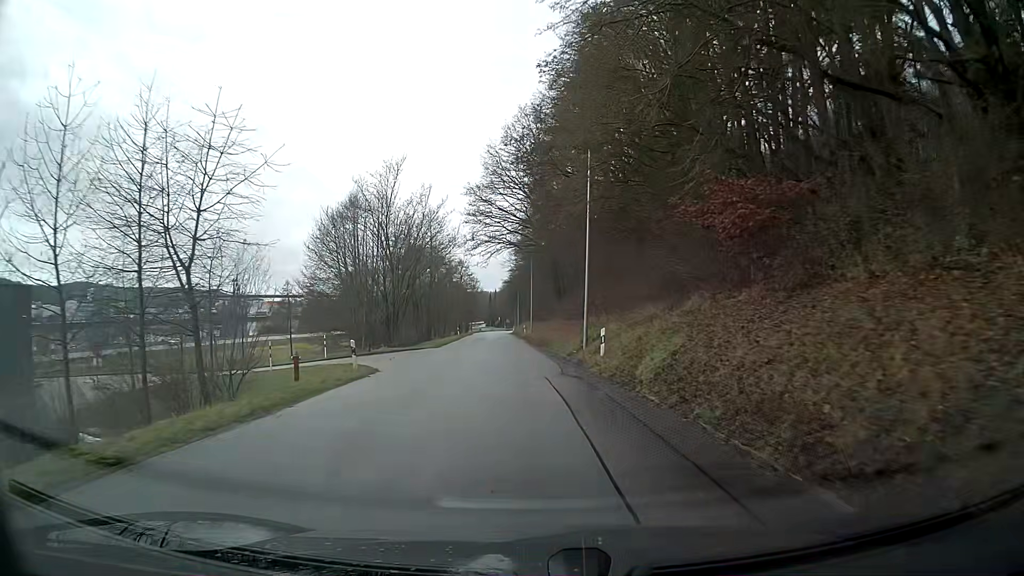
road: tertiary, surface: asphalt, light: Day
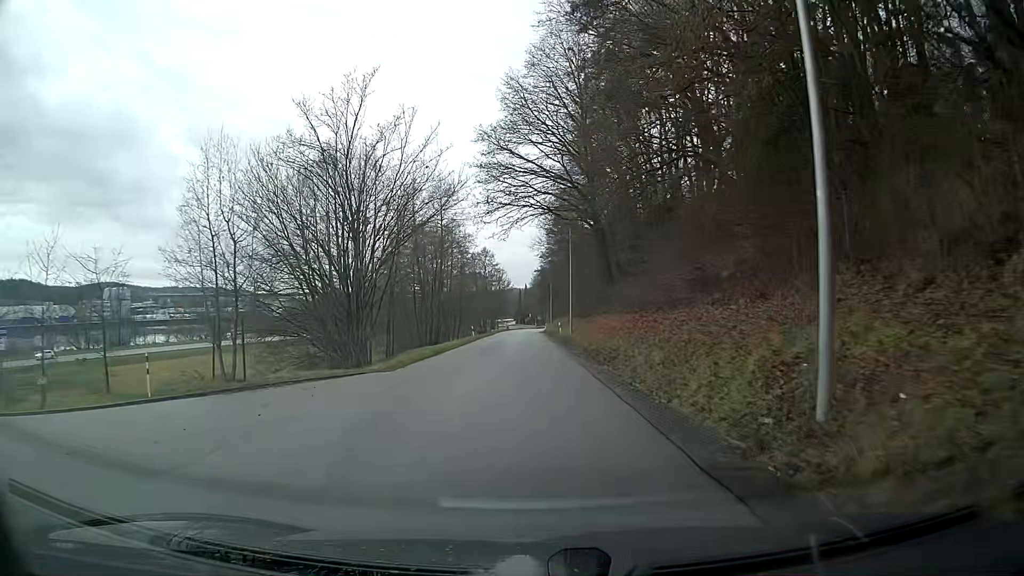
(-0.5, +19.4) m; -2°
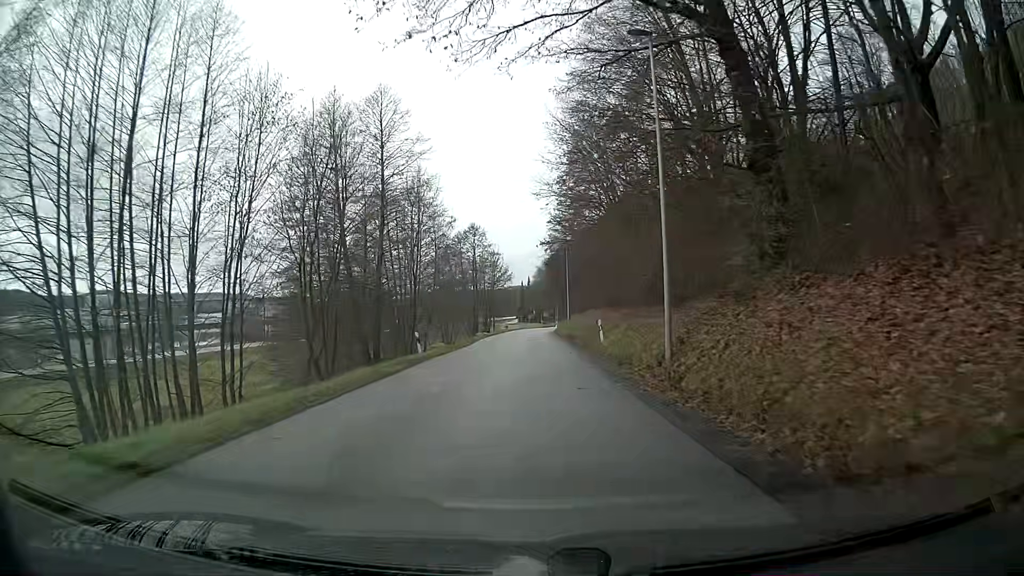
(-0.3, +32.3) m; 0°
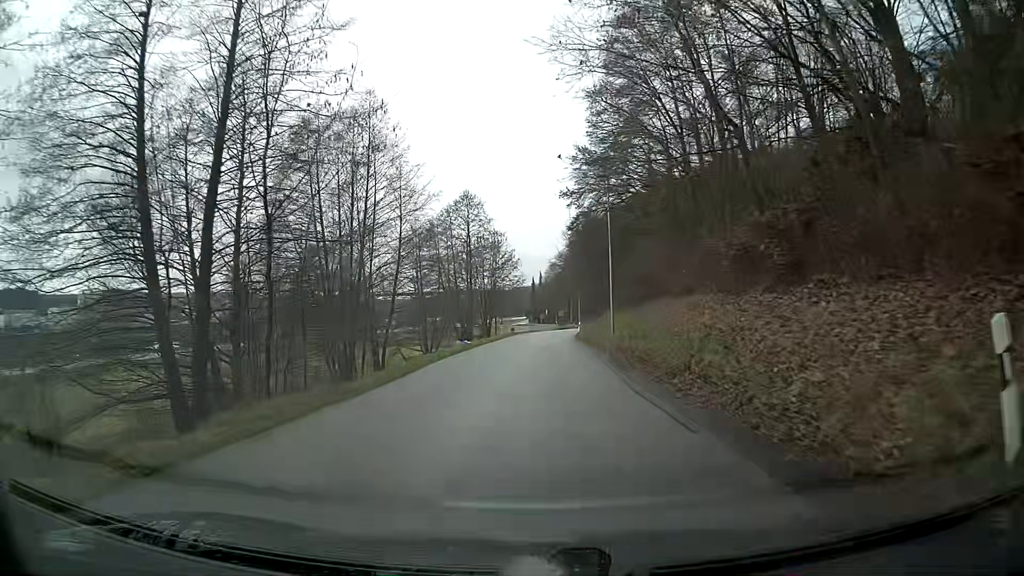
(-0.2, +25.6) m; -1°
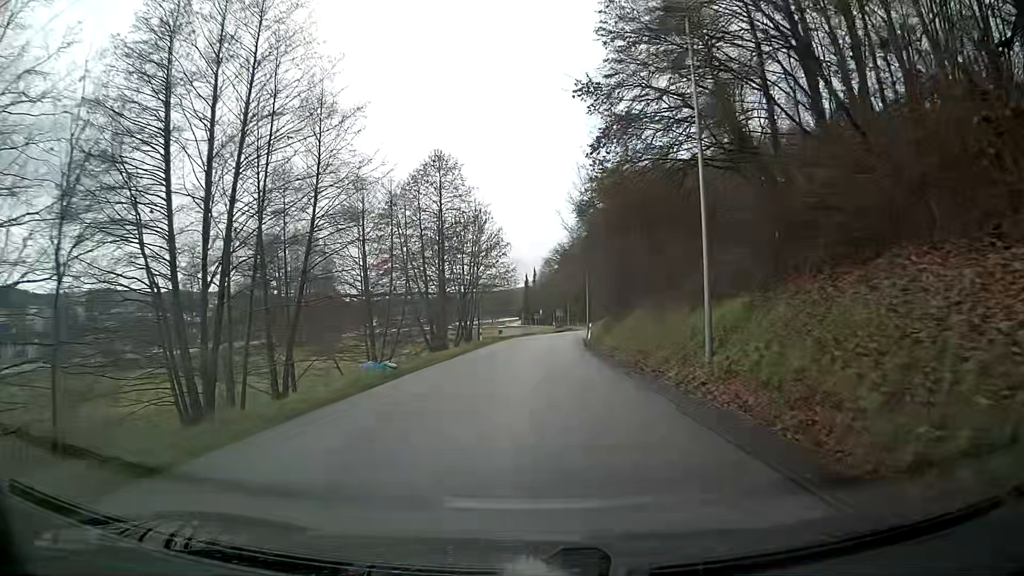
(+0.3, +18.8) m; +1°
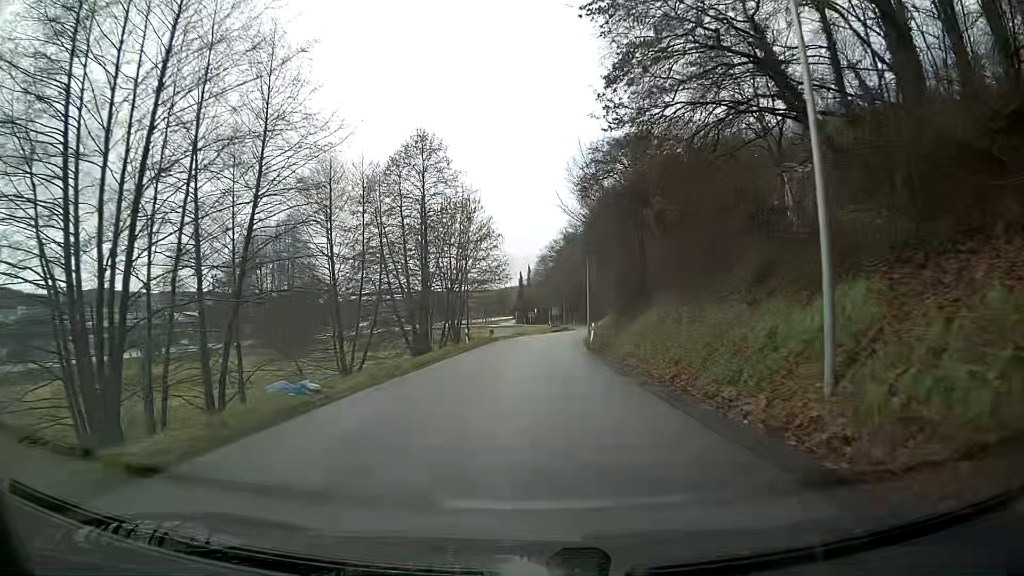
(0.0, +6.2) m; 0°
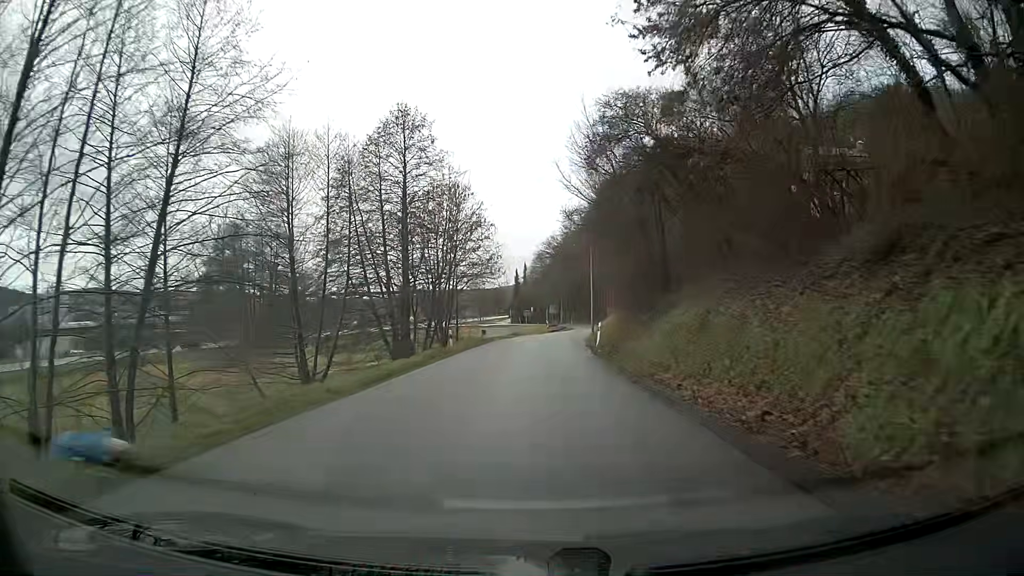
(0.0, +6.2) m; 0°
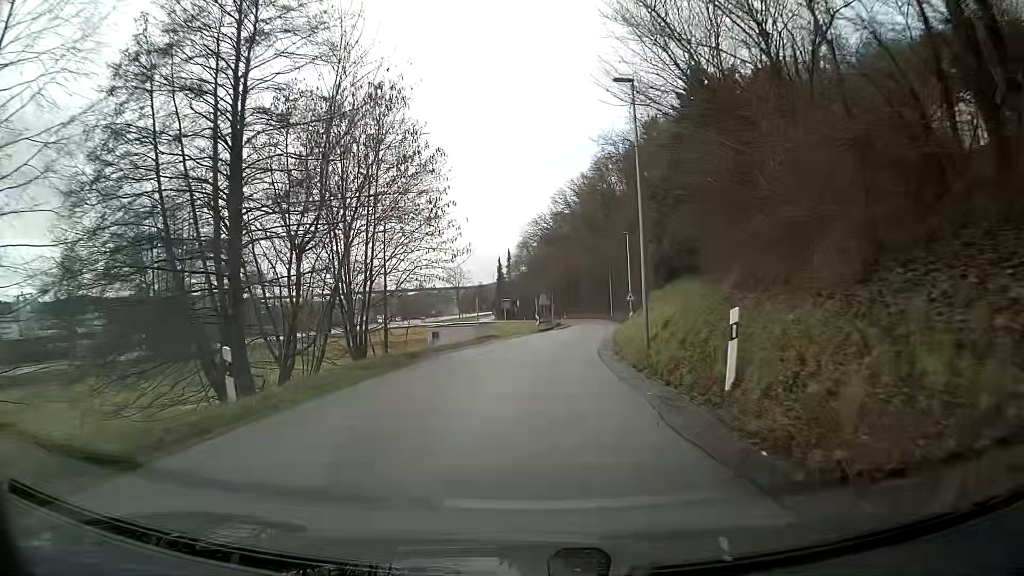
(+0.2, +24.8) m; +1°
(0, +10) (+1, +20) (+1, +30) (+3, +40) (+4, +50) (+5, +60) (+7, +70) (+7, +80) (+8, +90) (+8, +100) m
